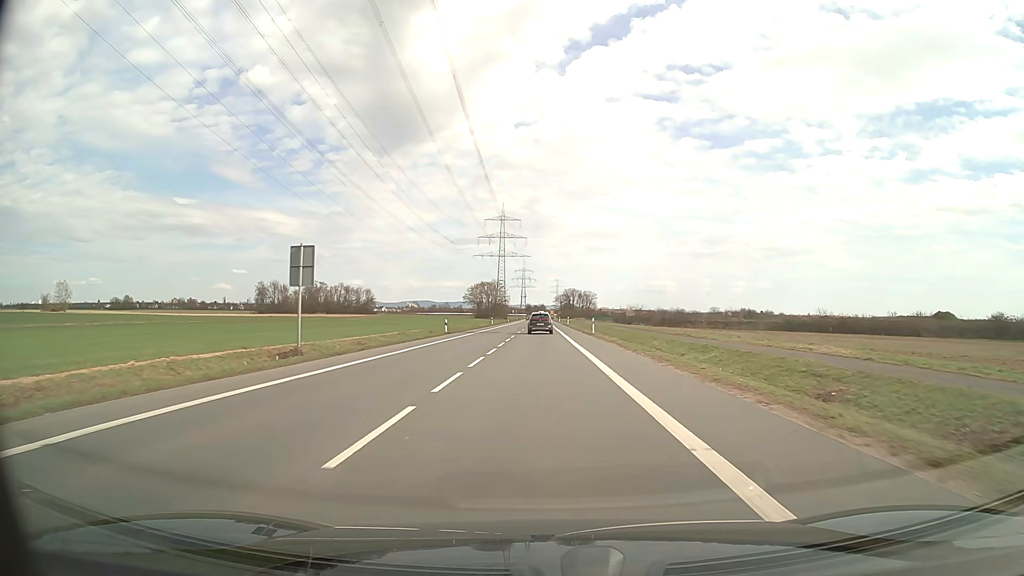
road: secondary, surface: asphalt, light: Day
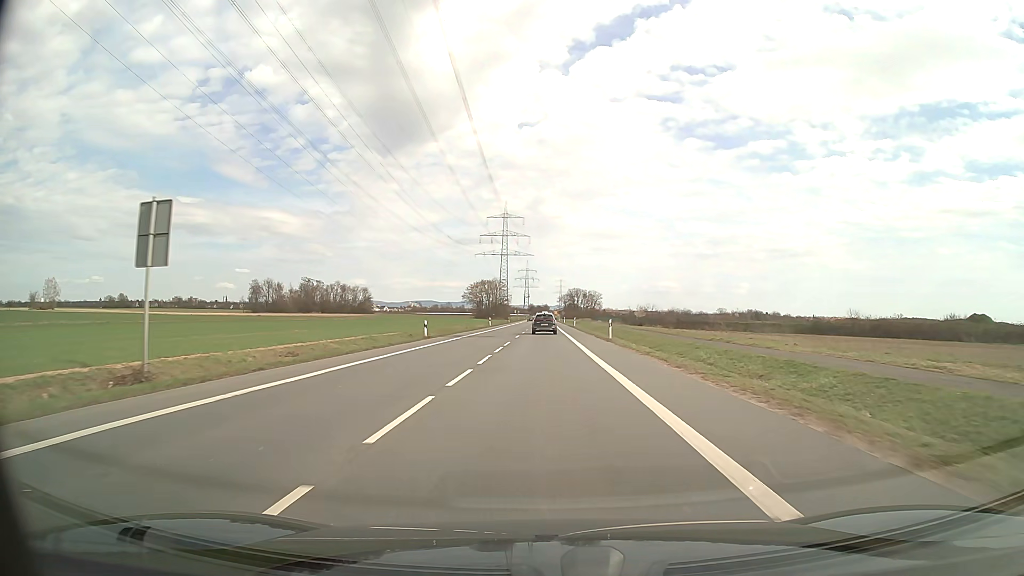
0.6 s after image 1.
(0.0, +10.8) m; 0°
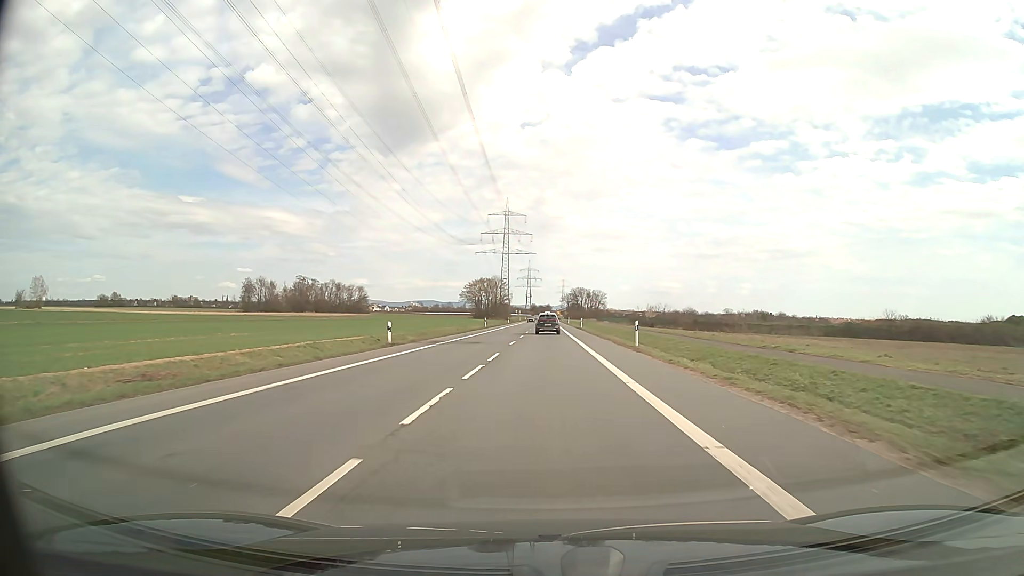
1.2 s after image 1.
(0.0, +10.8) m; 0°
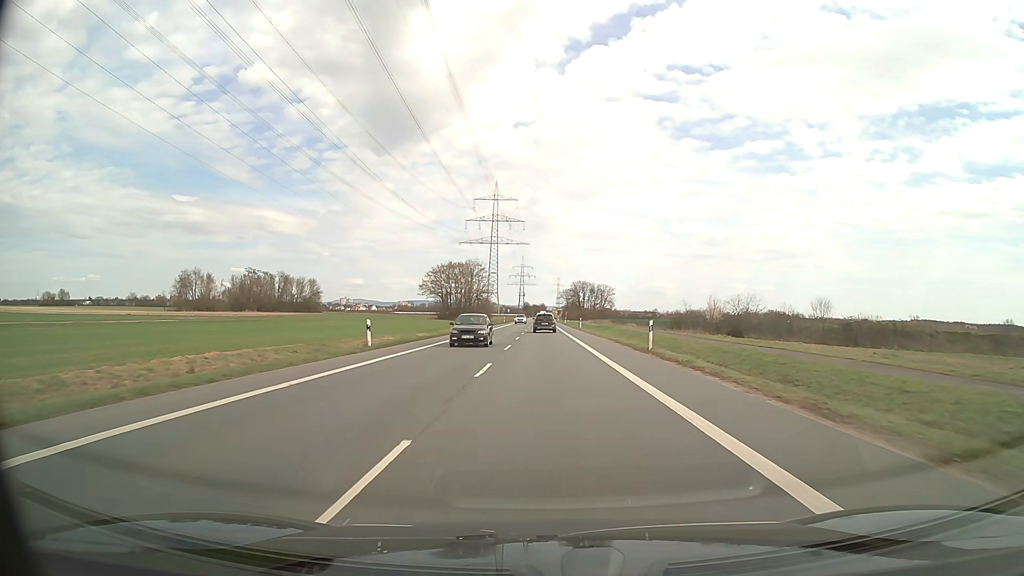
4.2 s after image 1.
(+0.1, +53.7) m; 0°
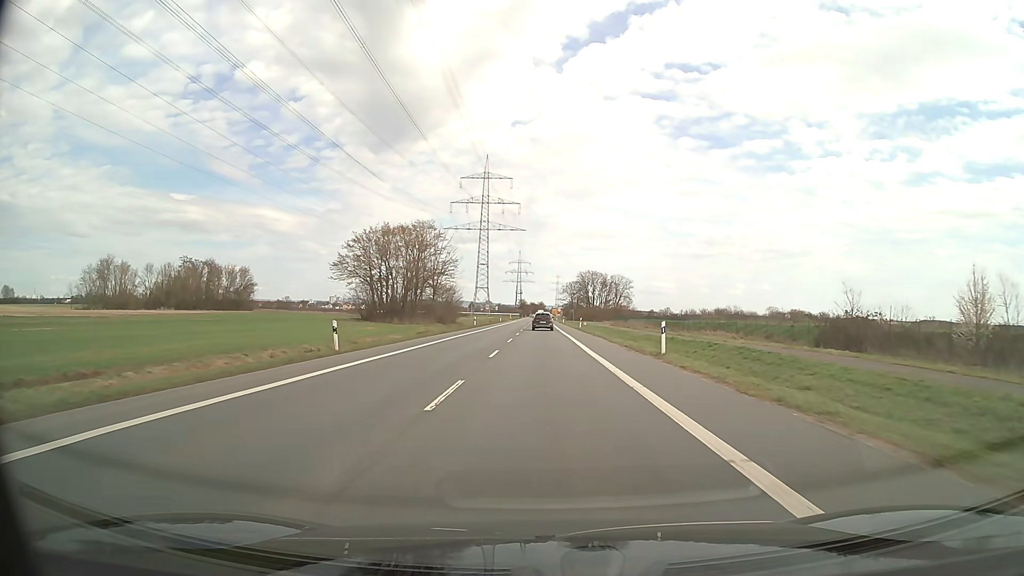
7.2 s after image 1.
(+0.1, +53.6) m; 0°
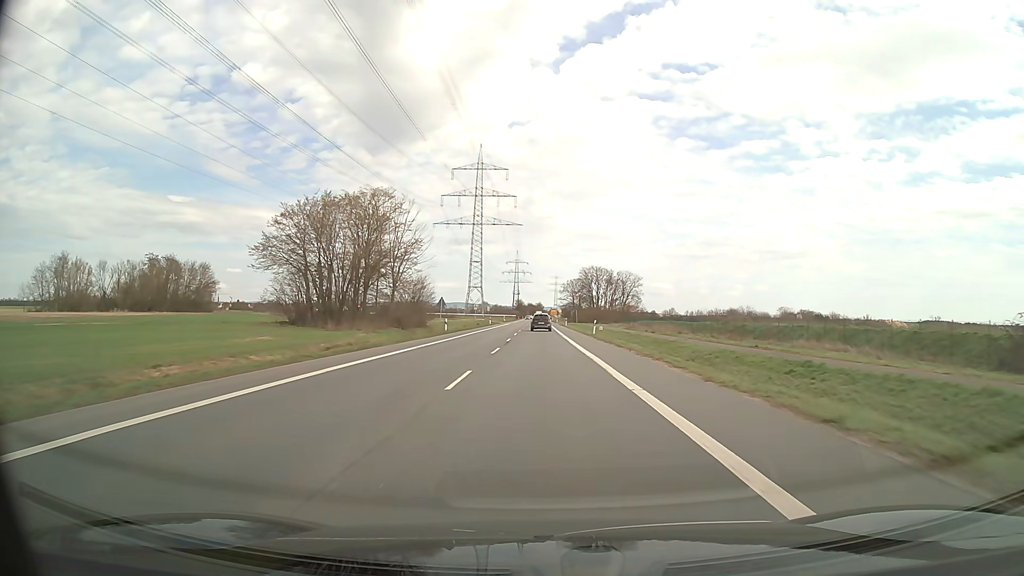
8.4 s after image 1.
(0.0, +21.5) m; 0°
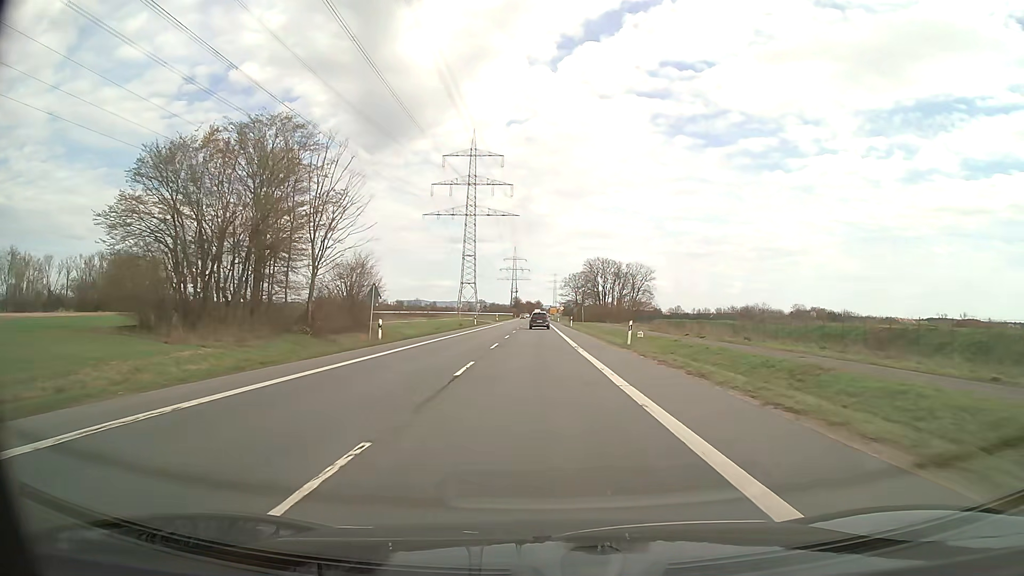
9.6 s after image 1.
(+0.1, +21.4) m; 0°
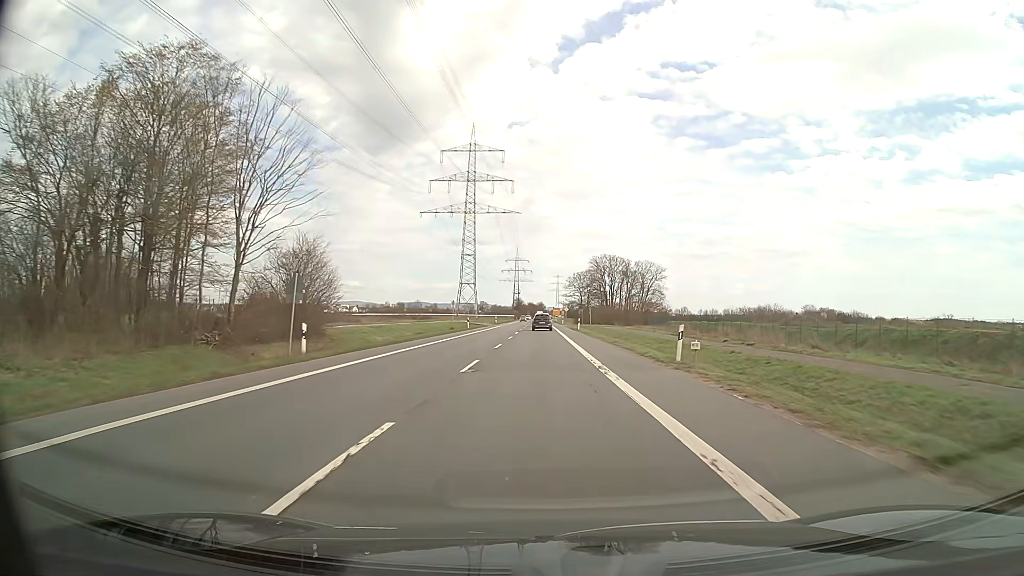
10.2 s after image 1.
(0.0, +10.7) m; 0°
(0, +10) (0, +20) (0, +30) (0, +40) (0, +50) (0, +60) (0, +70) (0, +80) (0, +90) (0, +100) m
